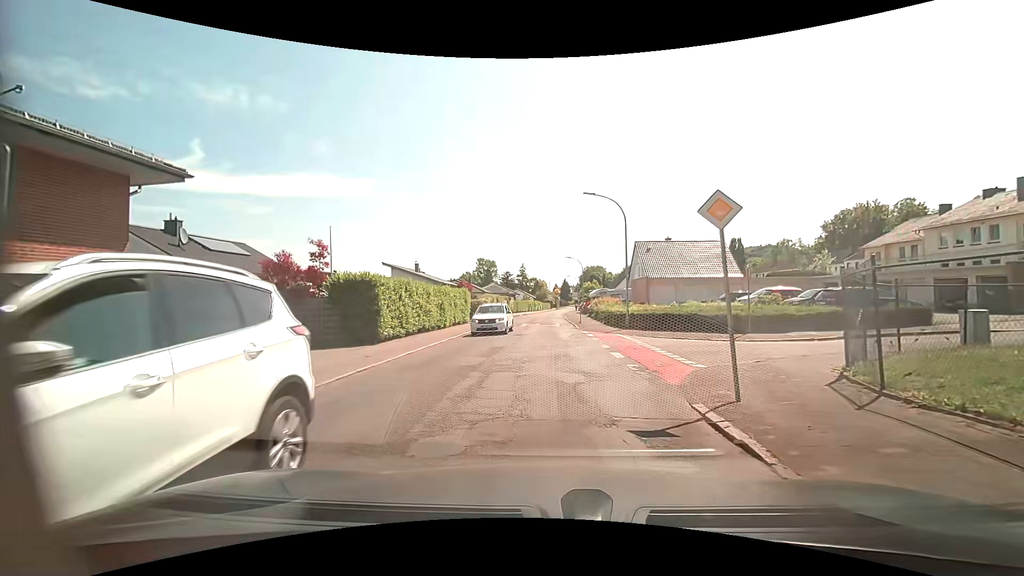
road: residential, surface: asphalt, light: Day
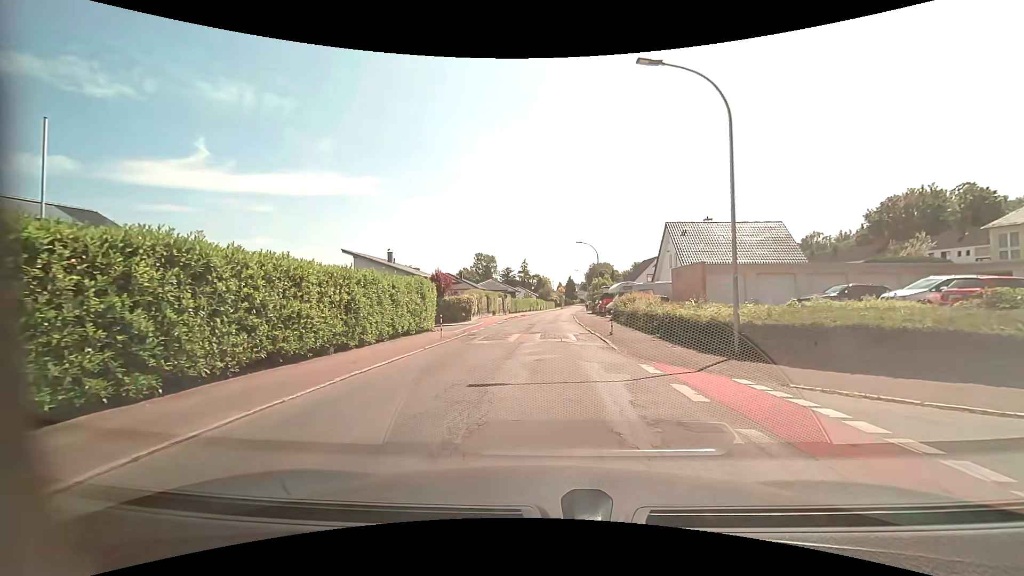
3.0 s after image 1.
(+0.1, +15.0) m; 0°
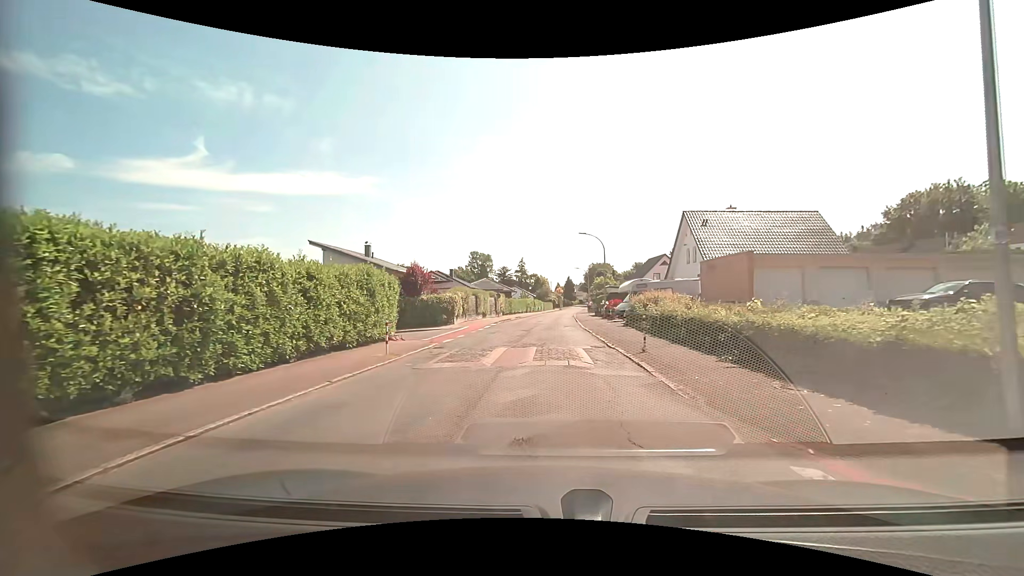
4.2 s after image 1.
(0.0, +7.1) m; 0°
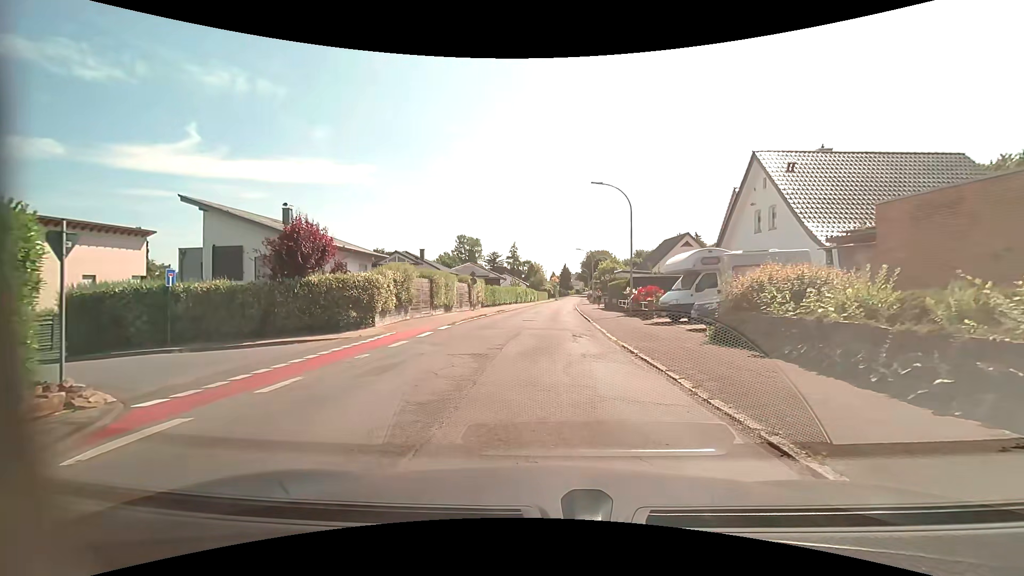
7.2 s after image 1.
(+0.1, +15.5) m; +1°
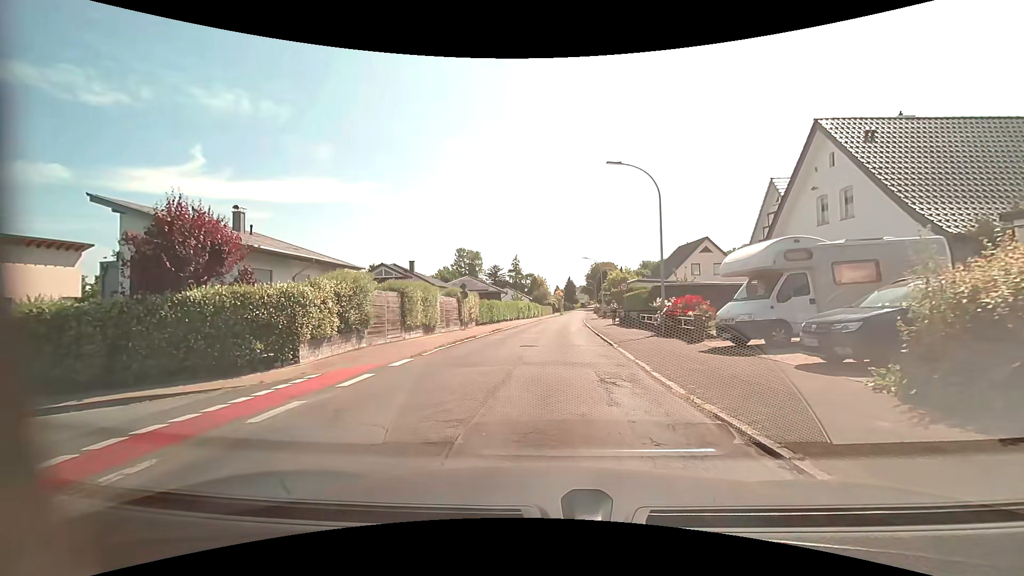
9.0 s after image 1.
(0.0, +6.7) m; -1°
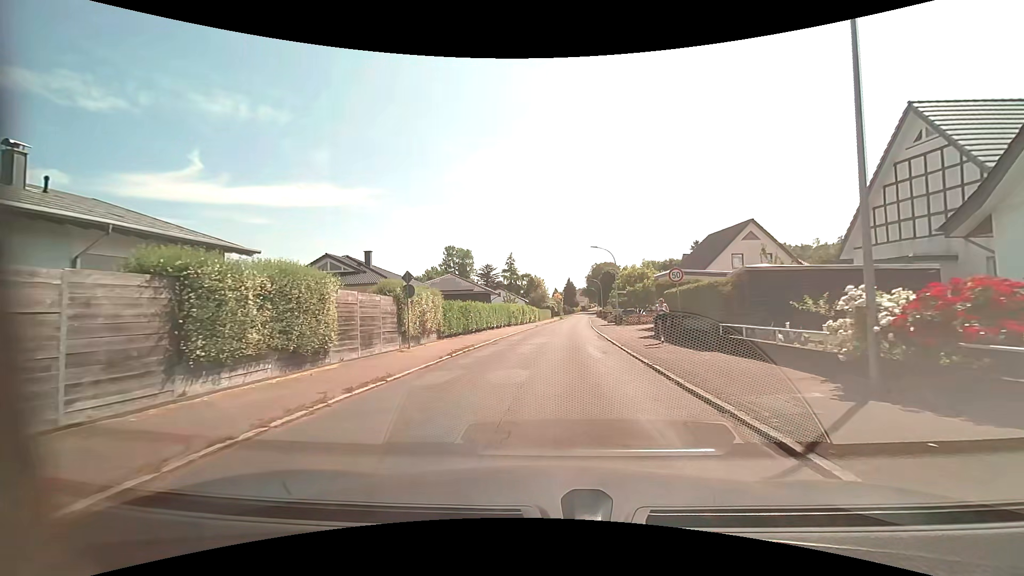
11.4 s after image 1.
(+0.1, +14.0) m; 0°
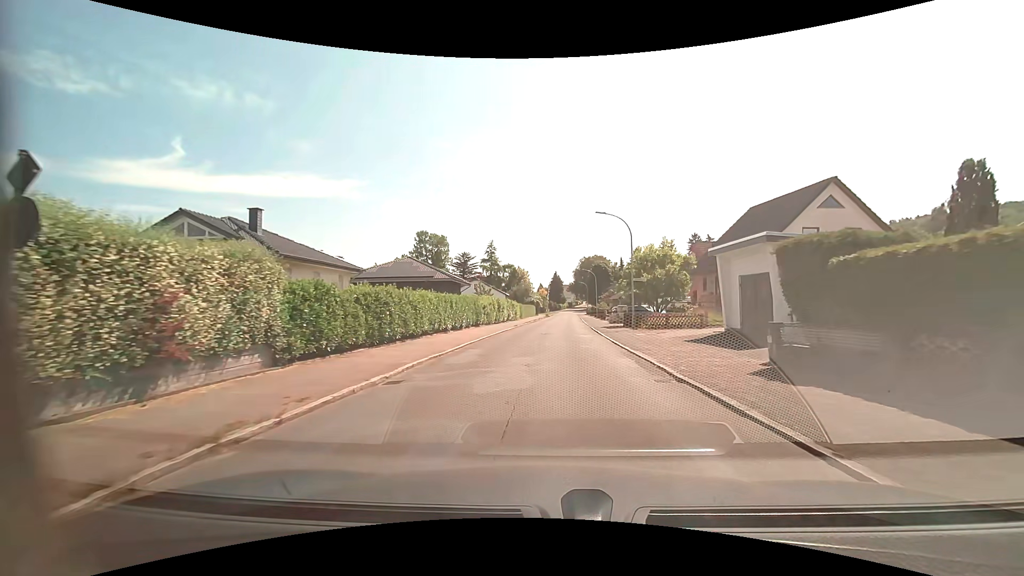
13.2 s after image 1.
(+0.1, +15.5) m; +2°
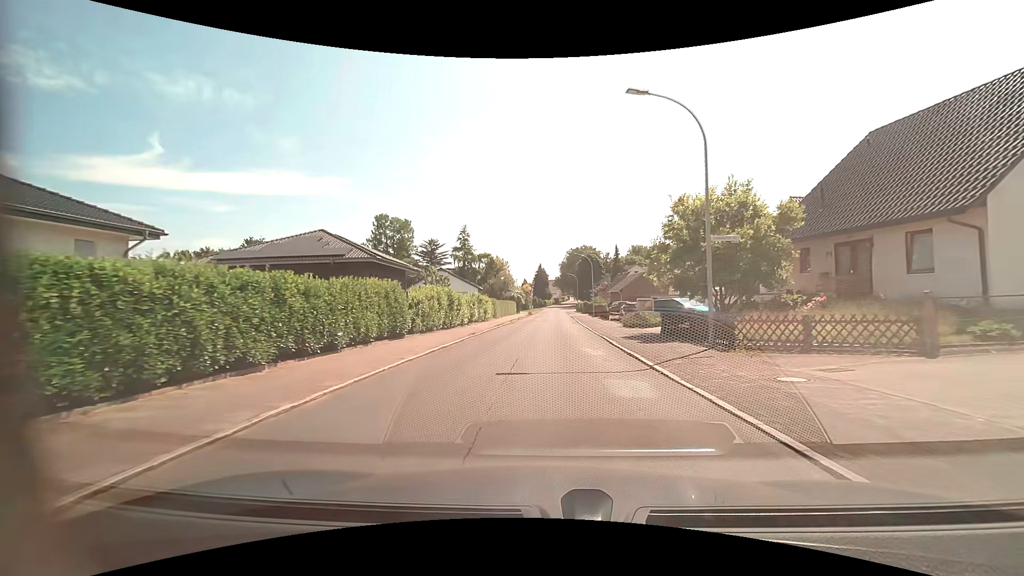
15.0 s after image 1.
(+0.5, +17.7) m; +2°
(0, +10) (0, +20) (0, +30) (+1, +40) (+1, +50) (+1, +60) (+2, +70) (+2, +80) (+2, +90) (+3, +100) m
